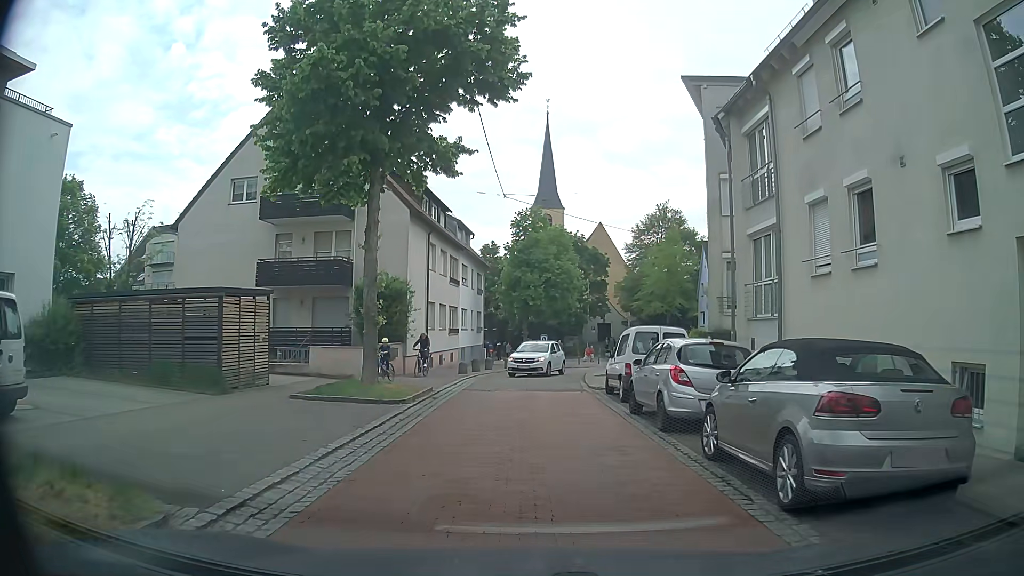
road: residential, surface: asphalt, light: Day
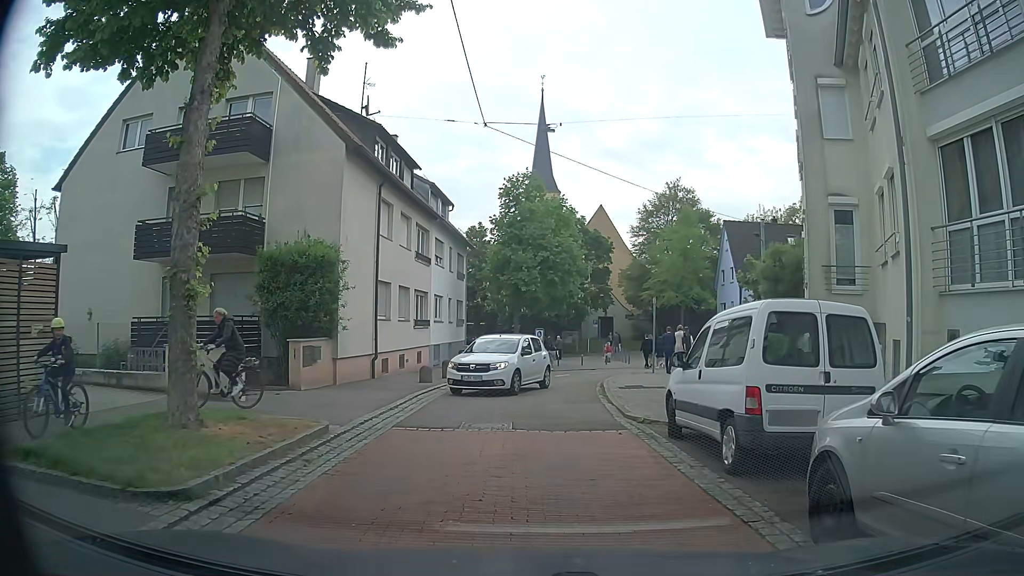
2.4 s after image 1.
(+0.2, +8.9) m; +1°
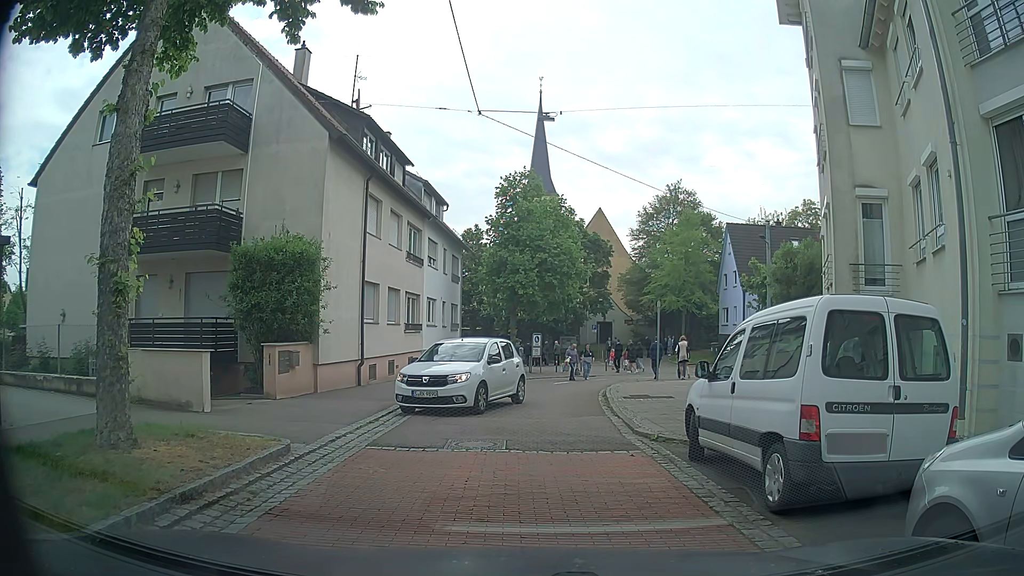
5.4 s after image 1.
(0.0, +1.4) m; 0°
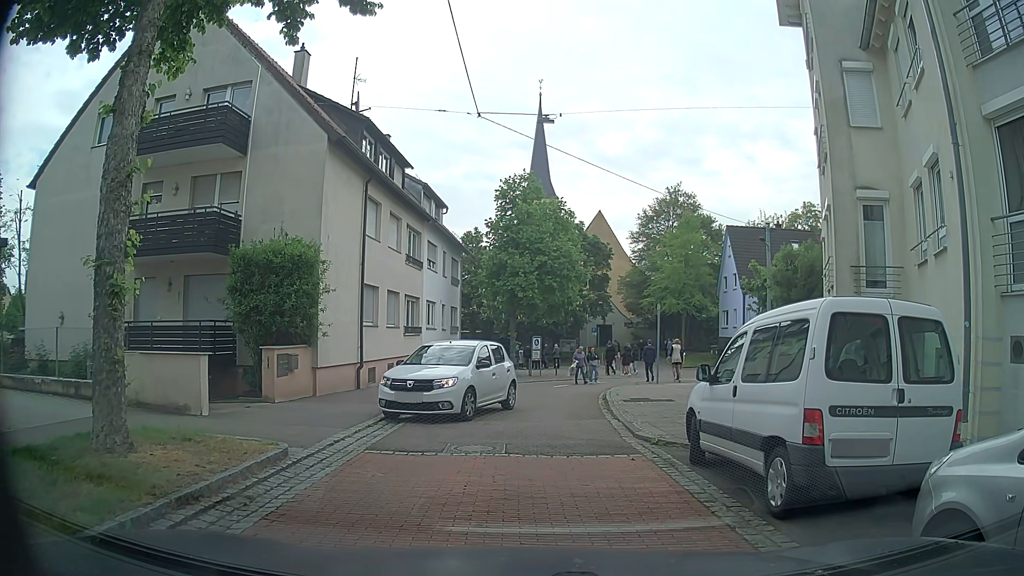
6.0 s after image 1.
(0.0, +0.1) m; 0°
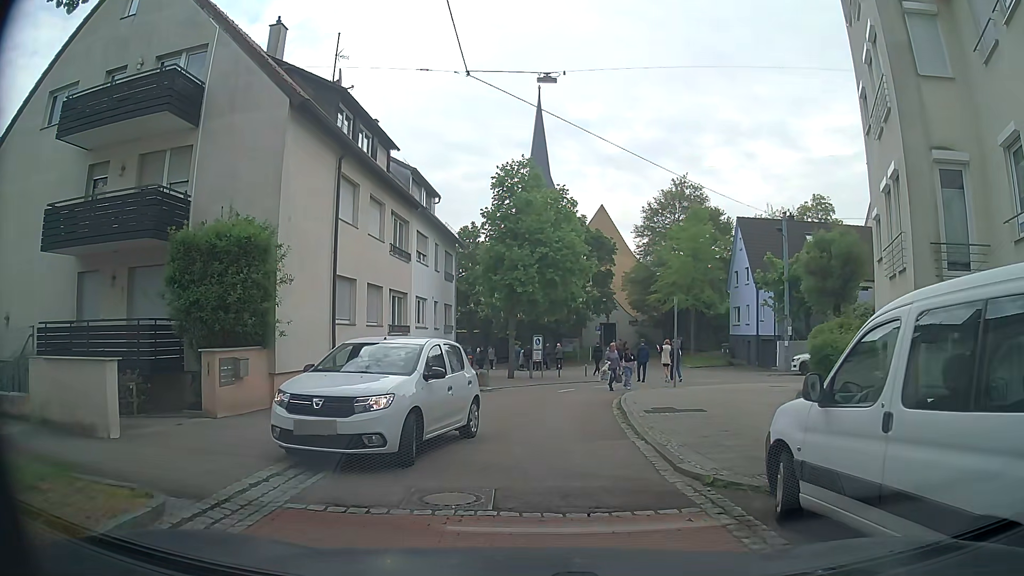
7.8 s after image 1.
(+0.1, +3.1) m; +2°
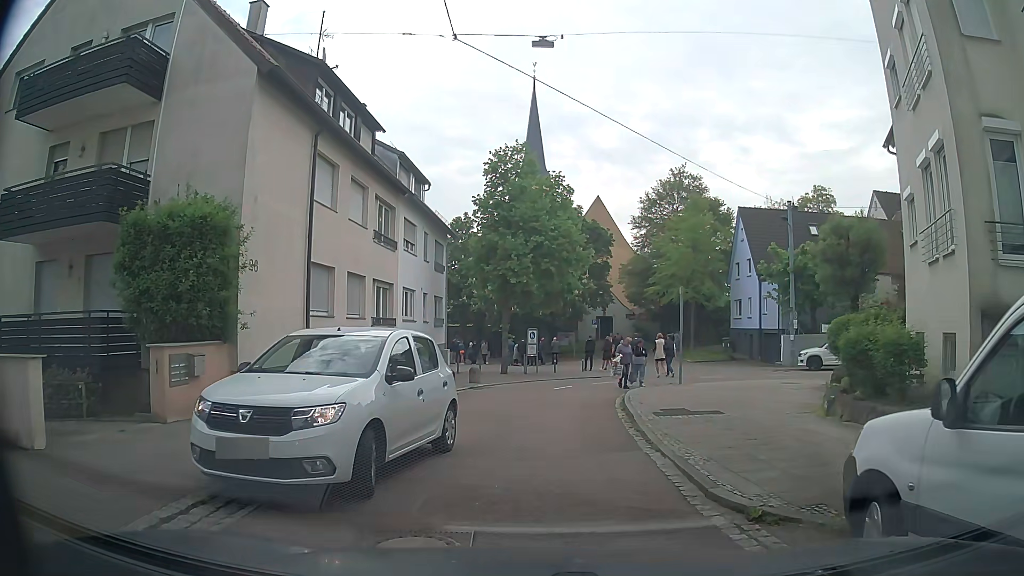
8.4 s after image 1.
(0.0, +1.6) m; 0°
